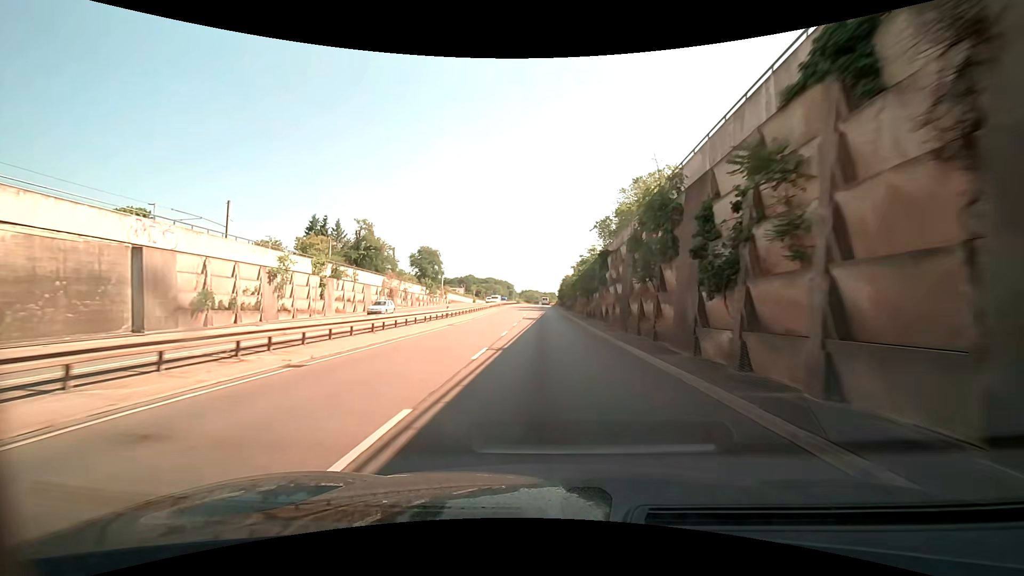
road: trunk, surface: asphalt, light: Day
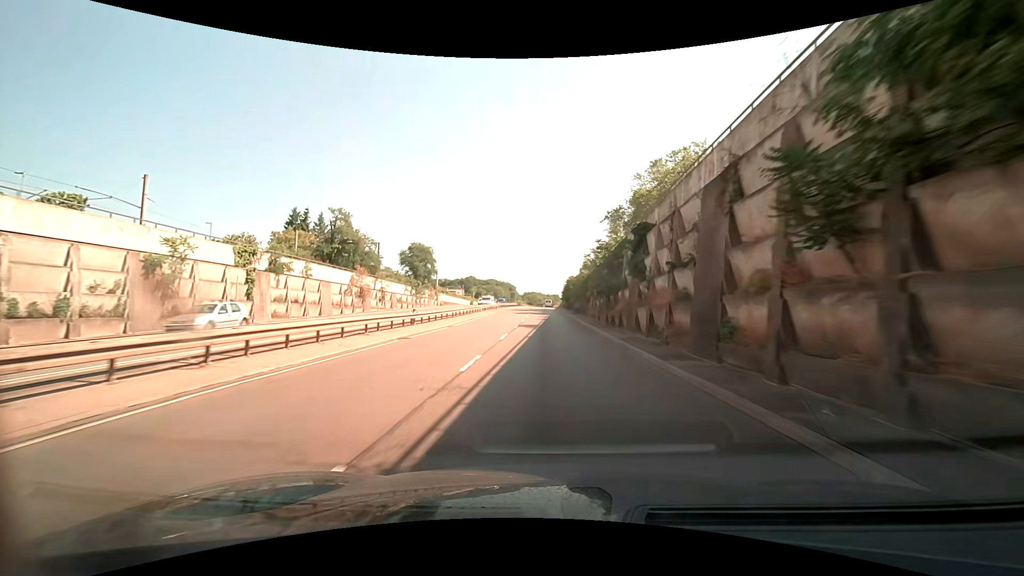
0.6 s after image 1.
(0.0, +11.3) m; 0°
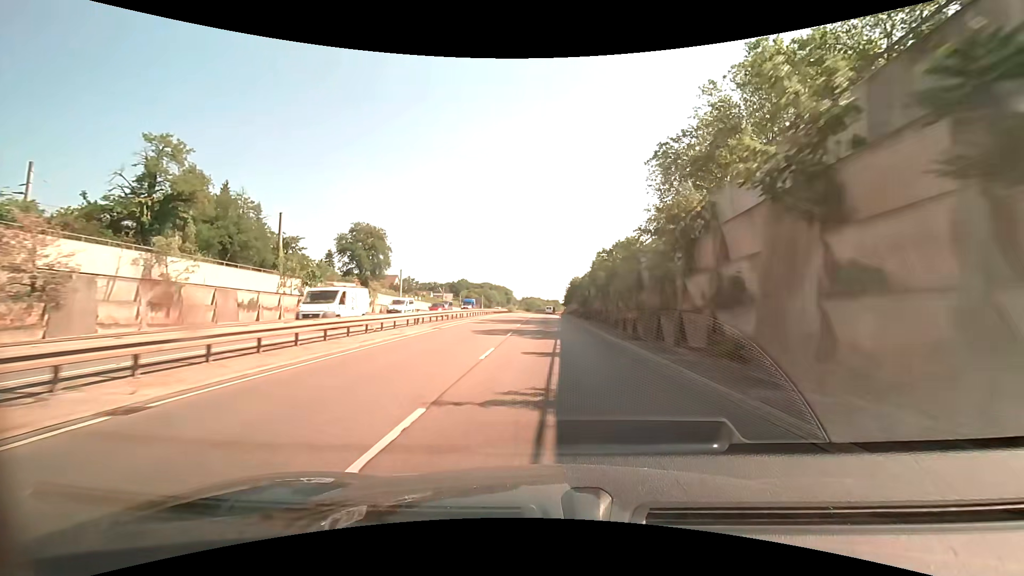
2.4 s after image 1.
(-0.1, +33.7) m; 0°
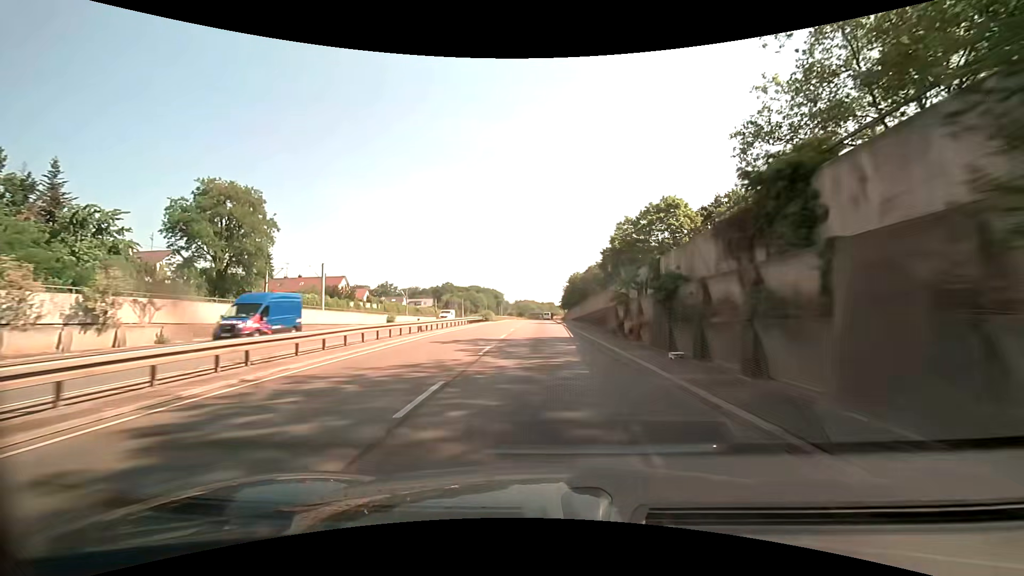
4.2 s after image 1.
(+0.3, +33.1) m; +1°
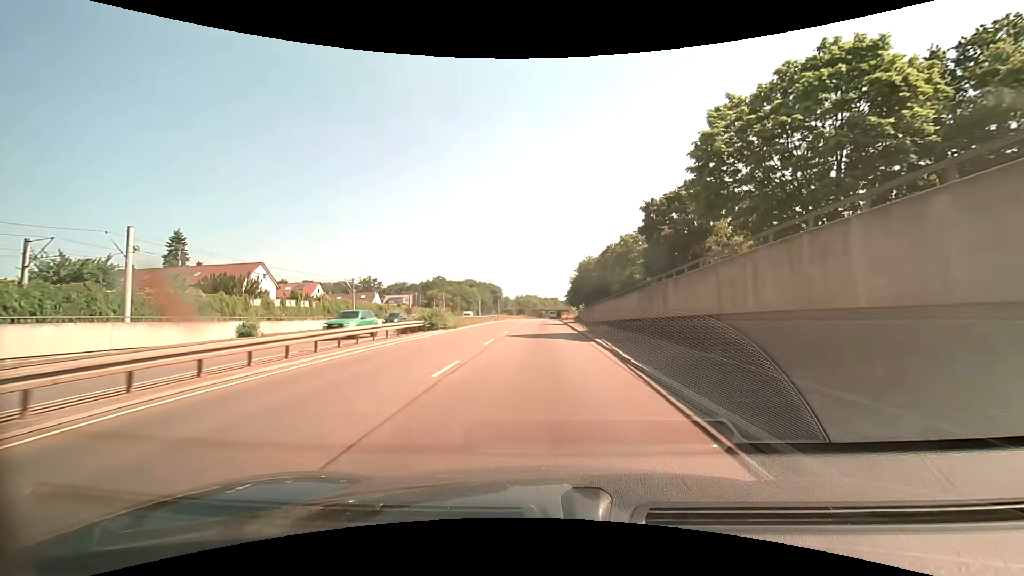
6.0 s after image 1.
(0.0, +32.5) m; 0°
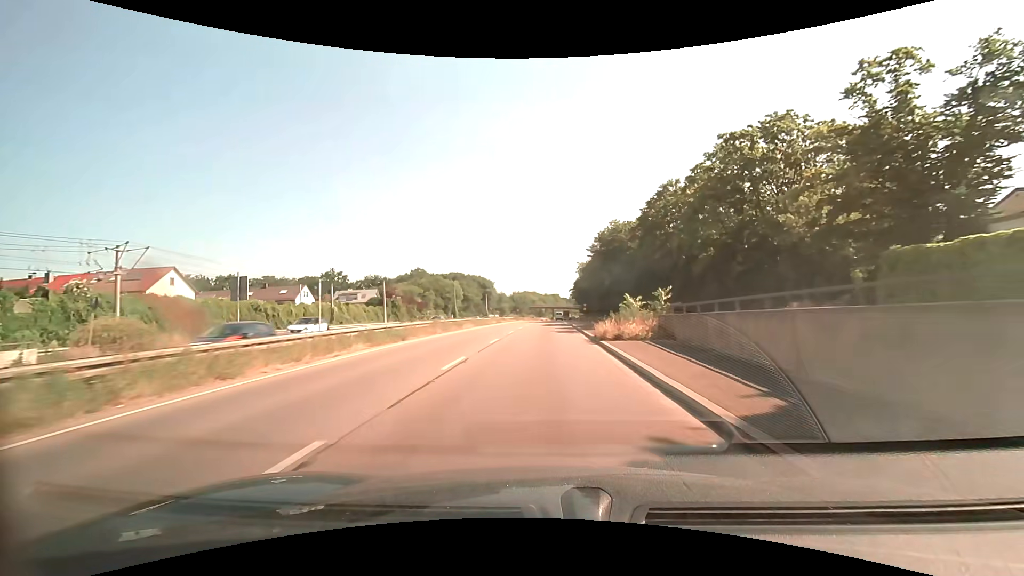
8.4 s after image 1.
(+0.1, +43.9) m; 0°
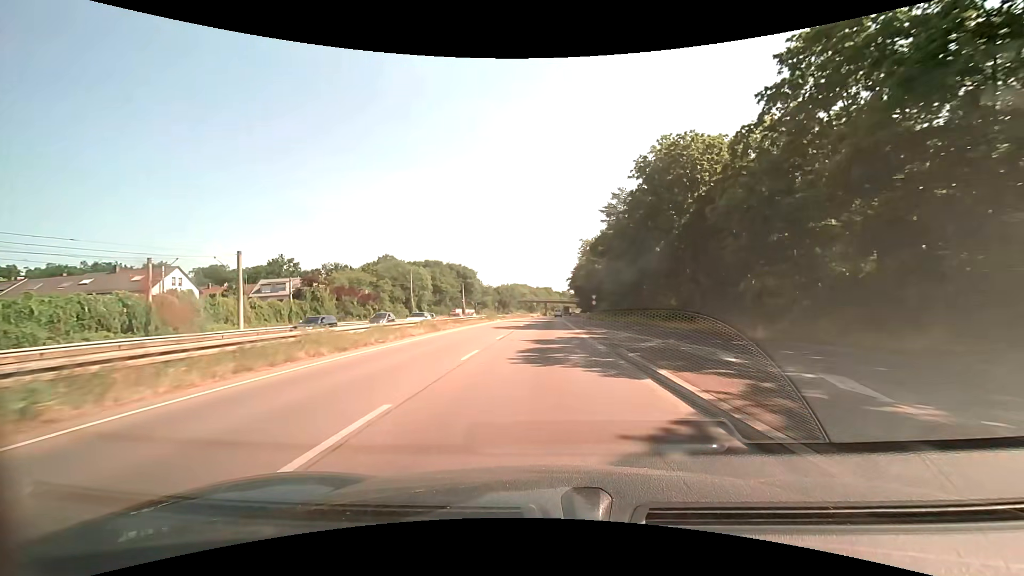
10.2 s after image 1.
(+0.2, +34.1) m; +1°
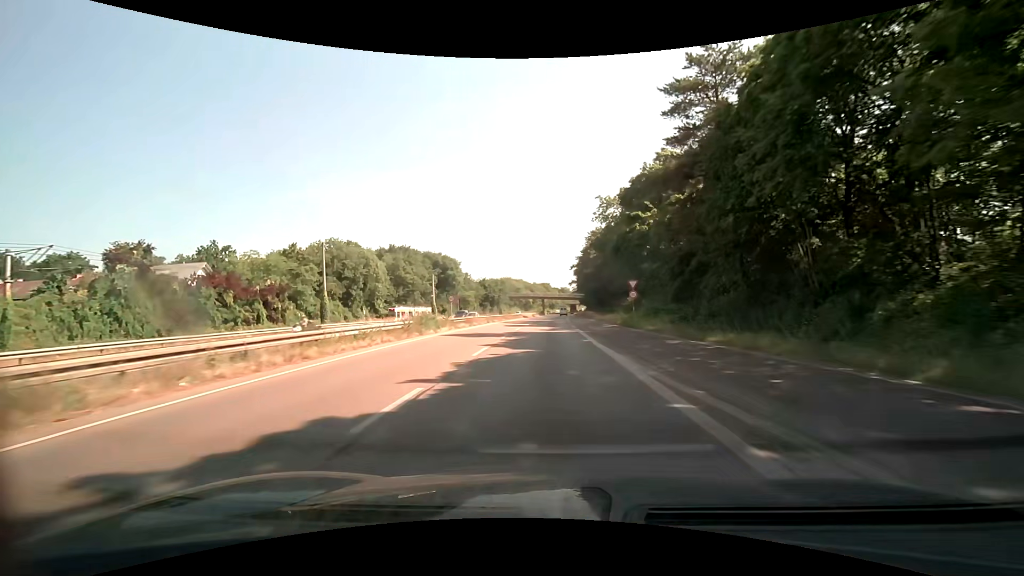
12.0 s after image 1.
(+0.2, +34.2) m; 0°
(0, +10) (0, +20) (0, +30) (0, +40) (+1, +50) (+1, +60) (+1, +70) (+2, +80) (+2, +90) (+3, +100) m
